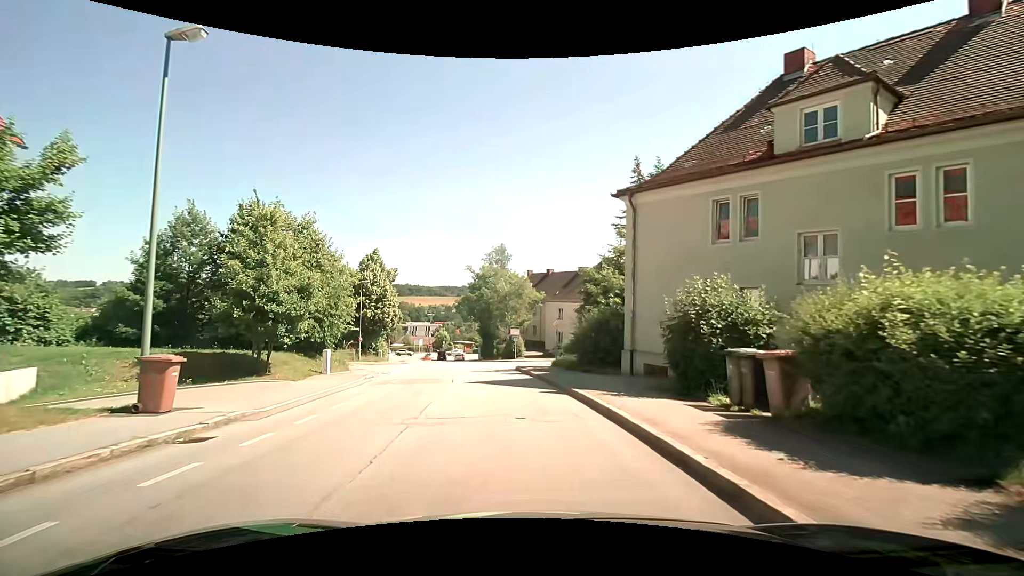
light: Day
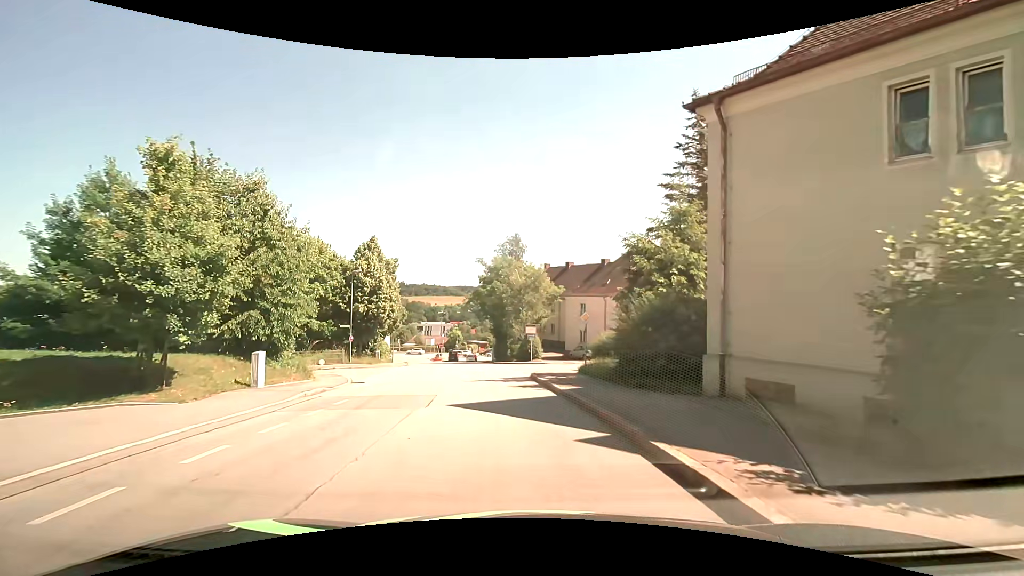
(-0.1, +7.1) m; -2°
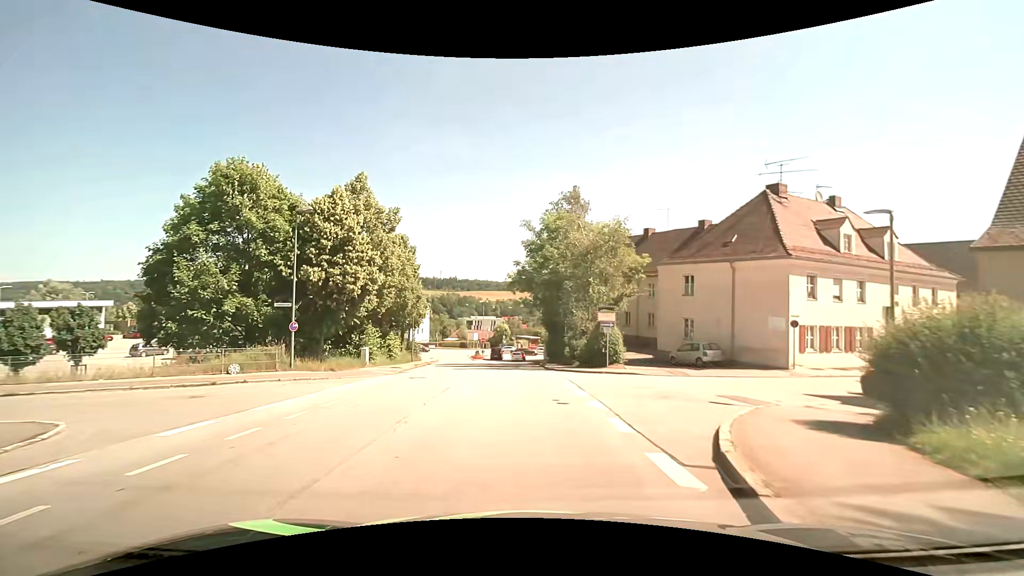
(-1.2, +18.9) m; -6°
